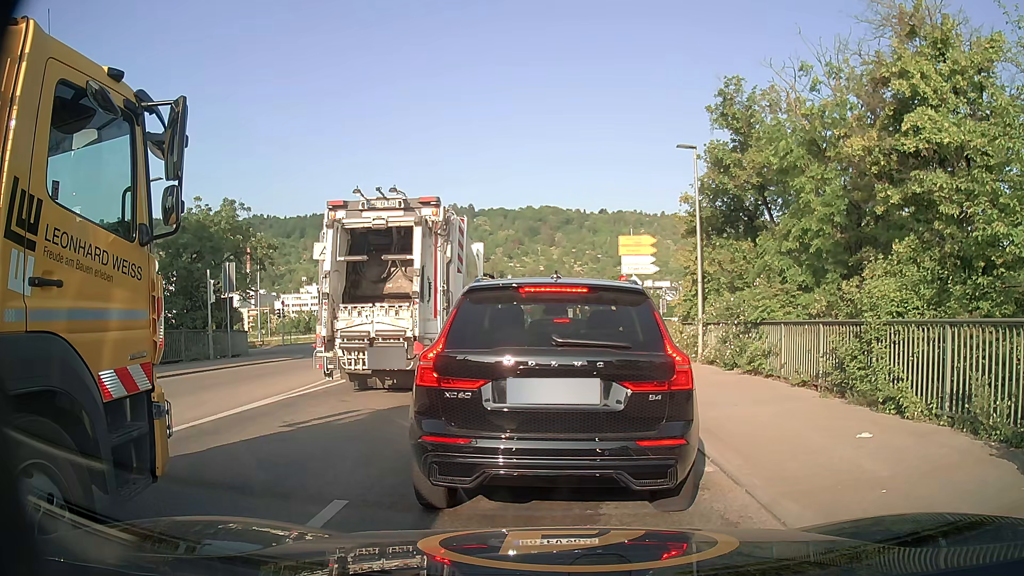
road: secondary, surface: asphalt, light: Day
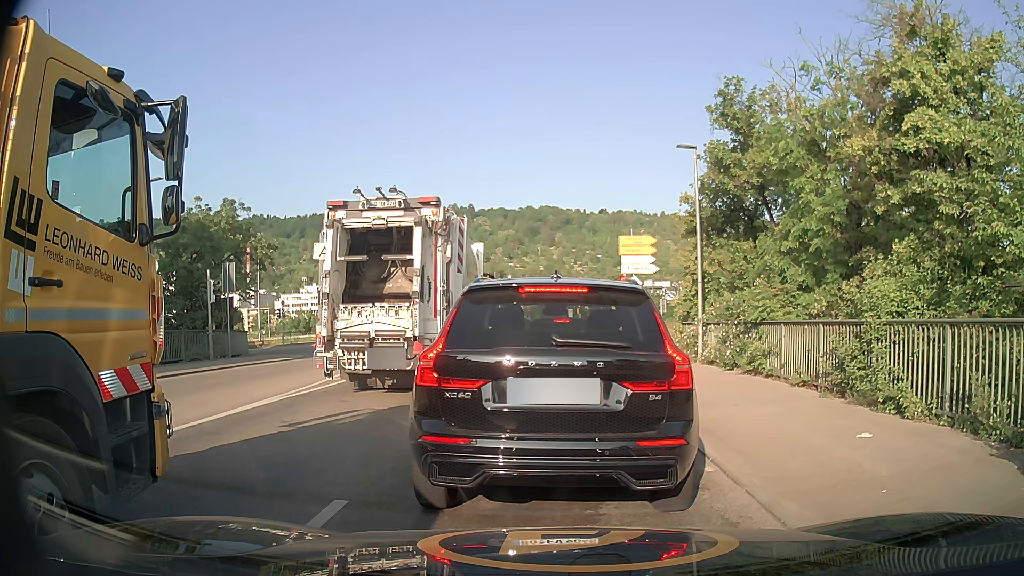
(0.0, 0.0) m; 0°
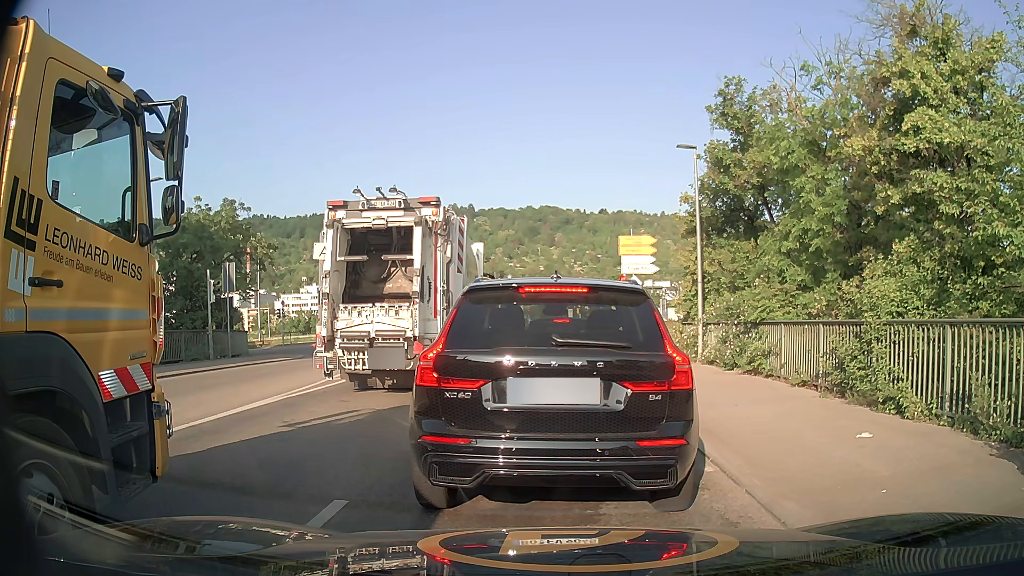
(0.0, 0.0) m; 0°
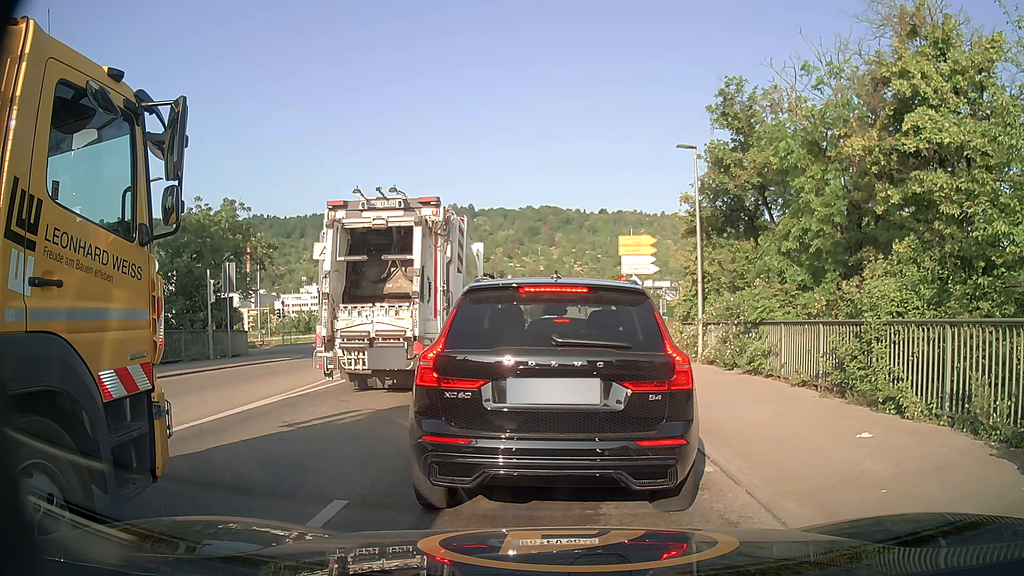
(0.0, 0.0) m; 0°
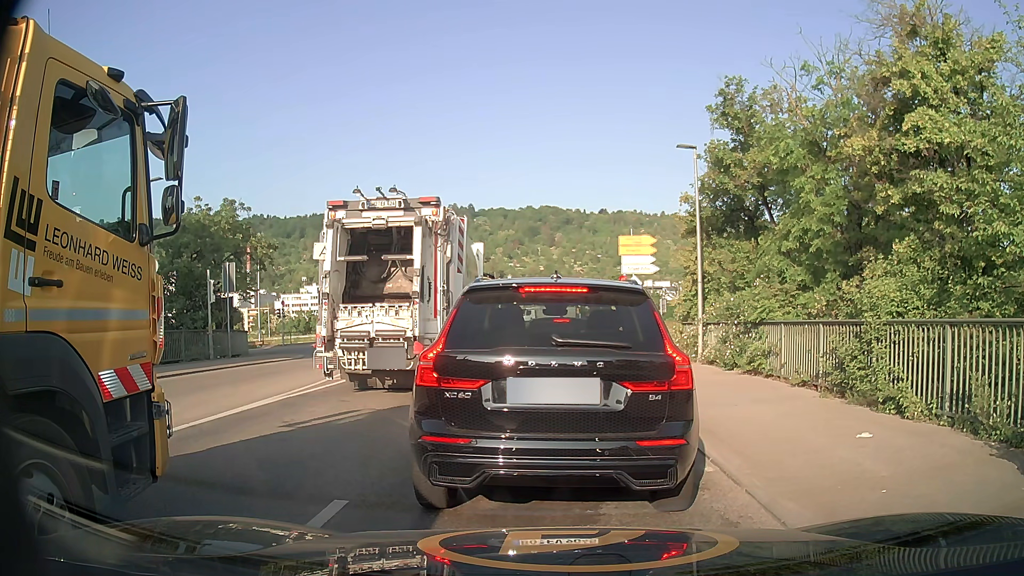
(0.0, 0.0) m; 0°
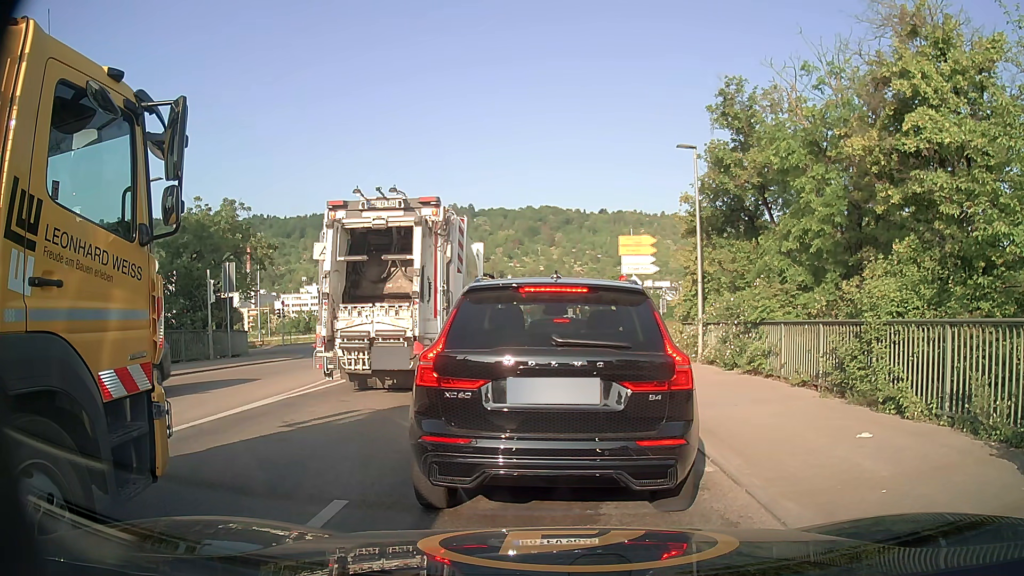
(0.0, 0.0) m; 0°
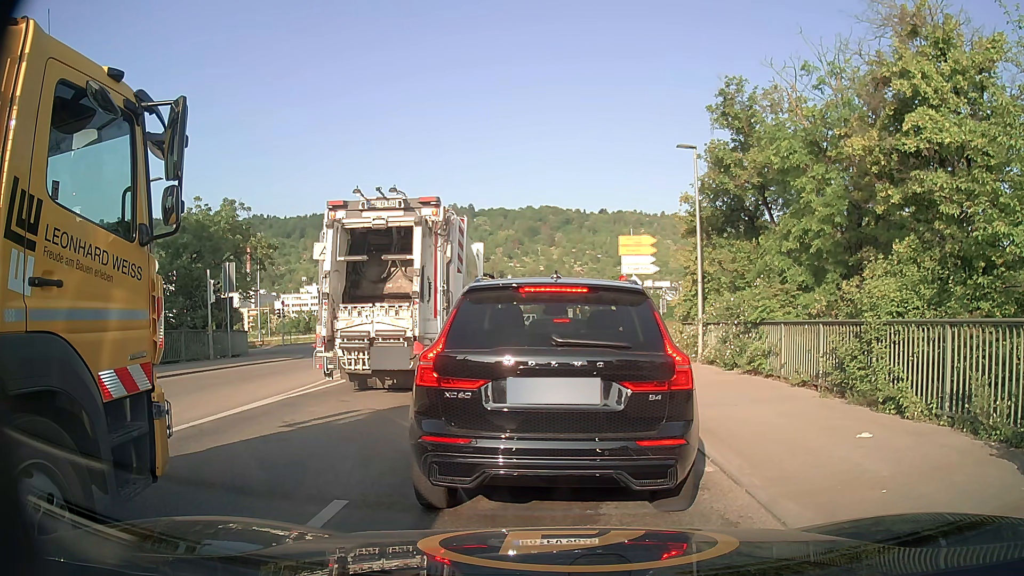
(0.0, 0.0) m; 0°
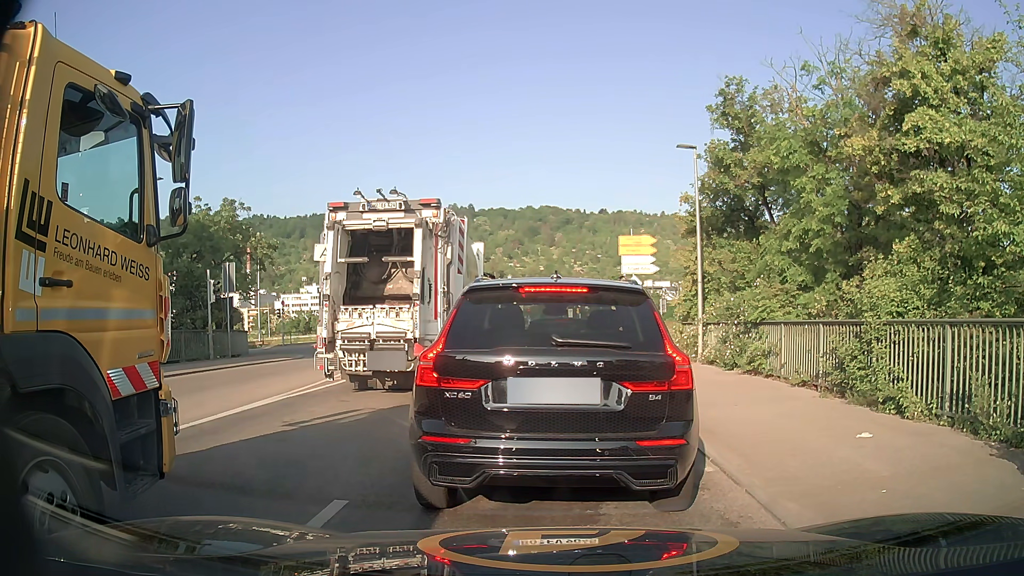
(0.0, 0.0) m; 0°
(0, +10) (0, +20) (+1, +30) (+1, +40) (+2, +50) (+3, +60) (+3, +70) (+3, +80) (+3, +90) (+3, +100) m
